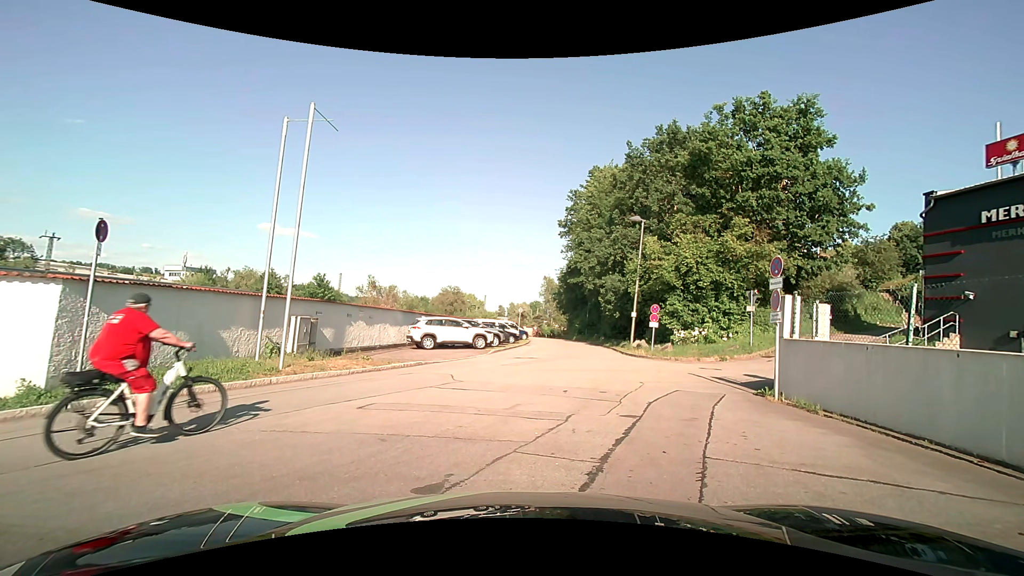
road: service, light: Day
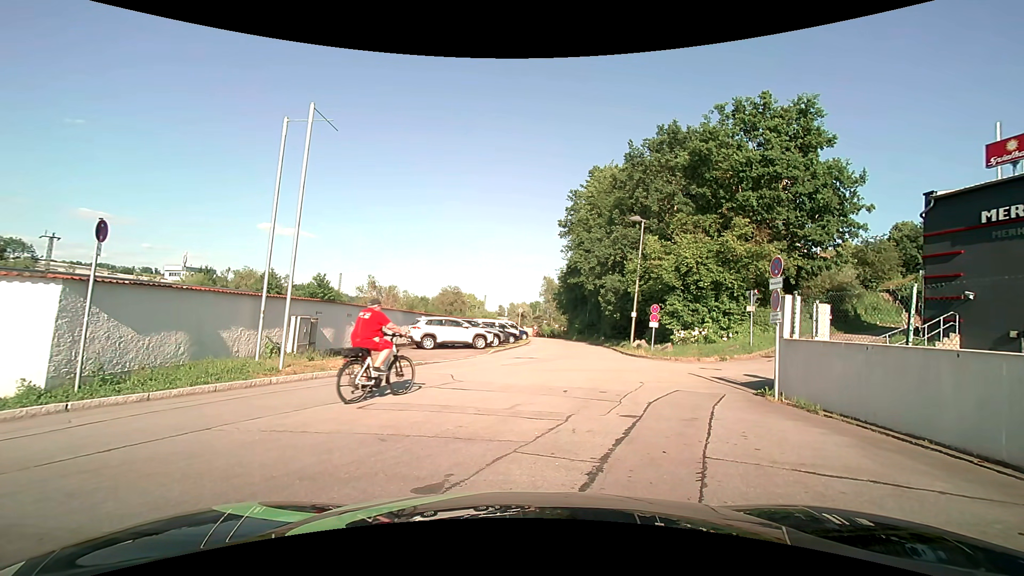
(0.0, 0.0) m; 0°
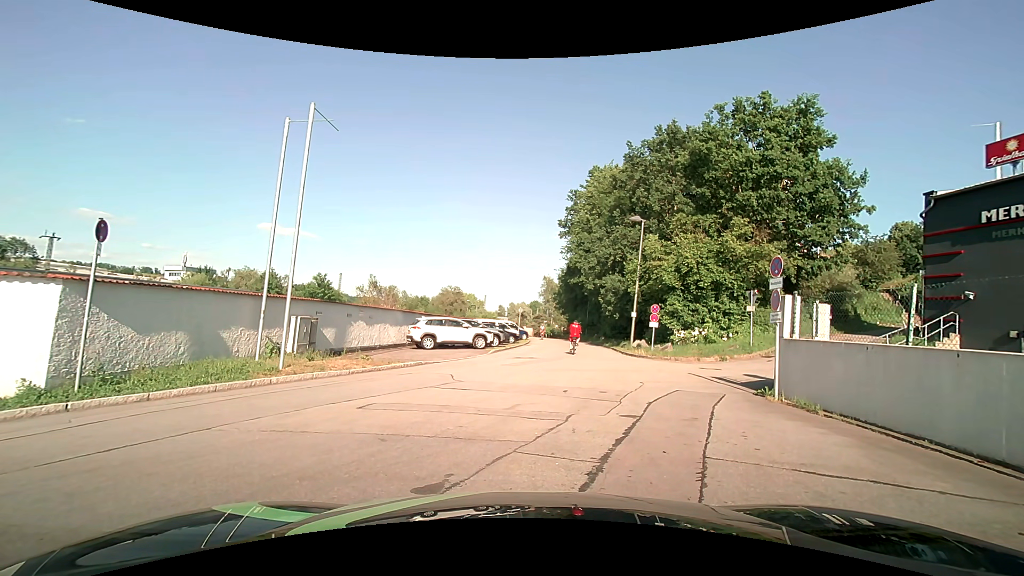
(0.0, 0.0) m; 0°
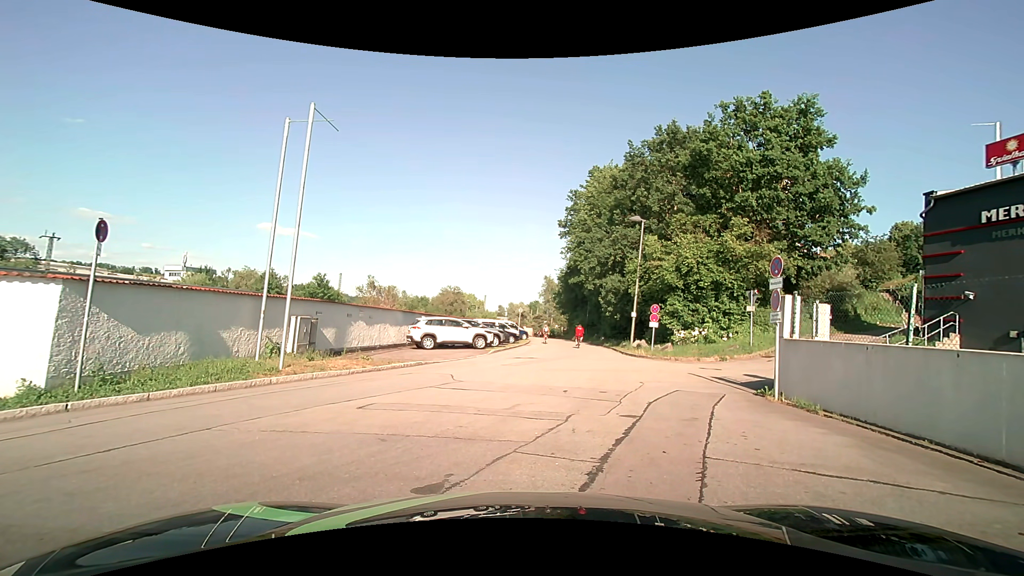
(0.0, 0.0) m; 0°
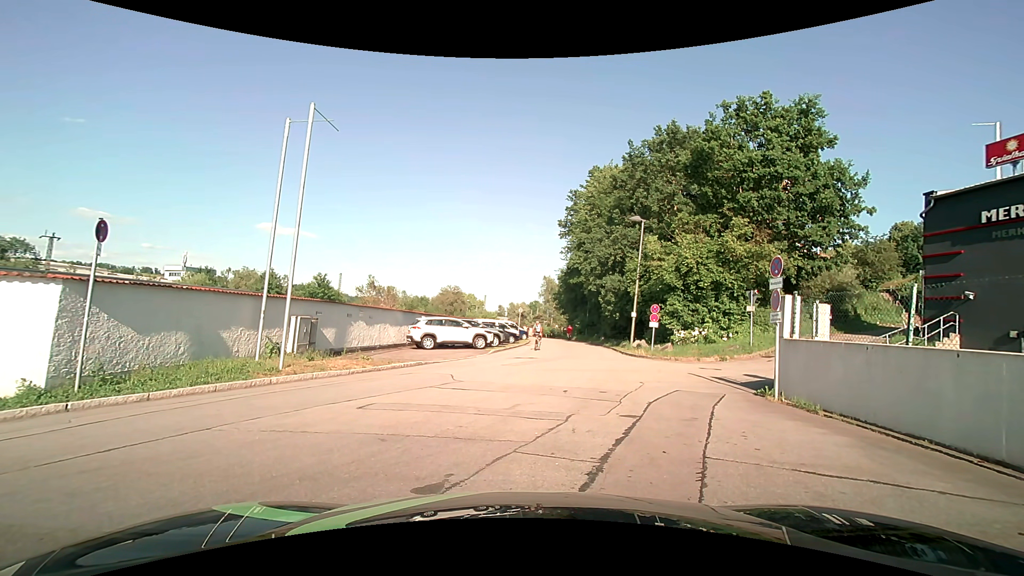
(0.0, 0.0) m; 0°
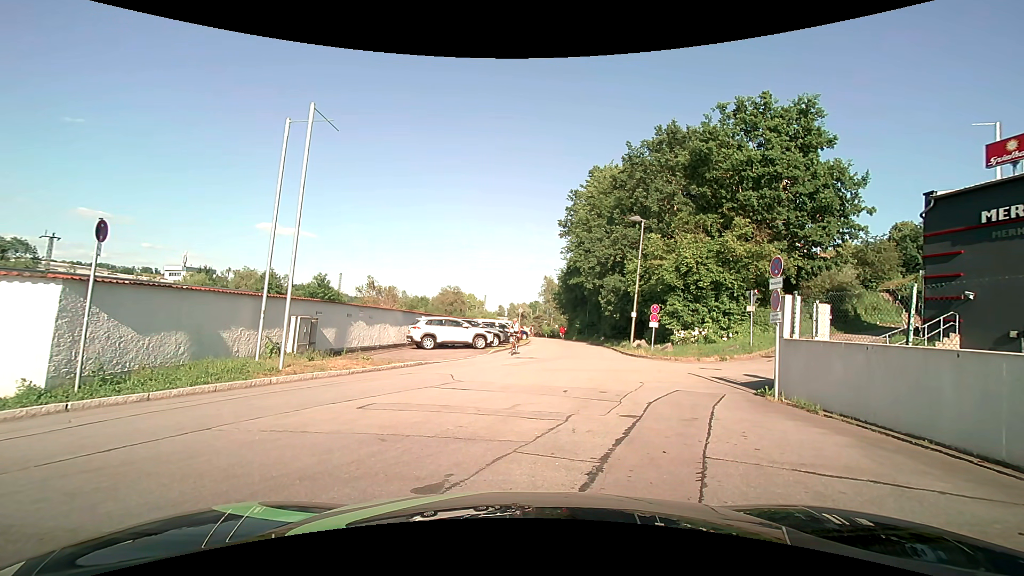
(0.0, 0.0) m; 0°
(0, +10) (+1, +20) (+2, +30) (+2, +40) (+2, +50) (+1, +60) (0, +70) (0, +80) (+1, +90) (+3, +99) m
